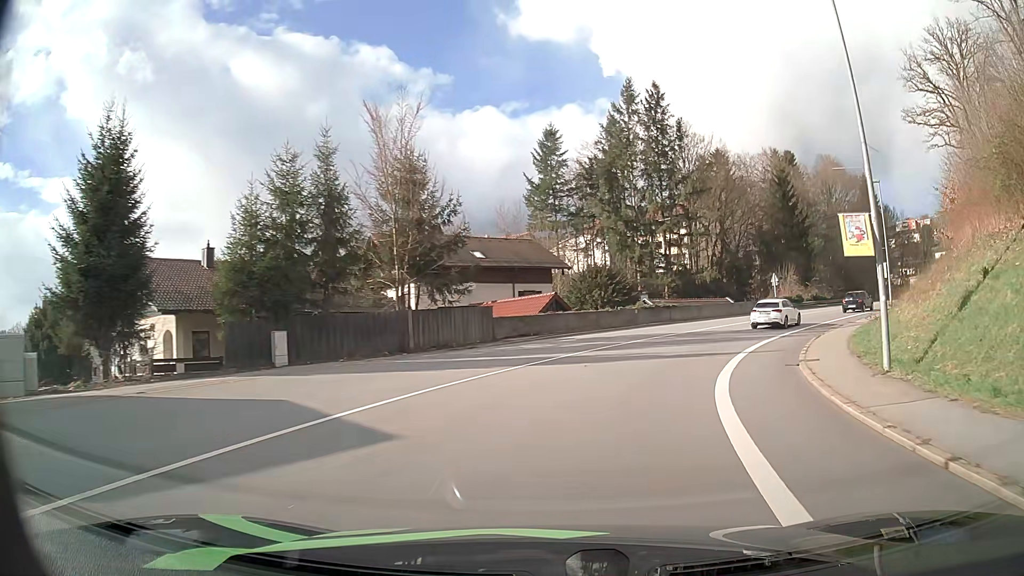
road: primary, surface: asphalt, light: Day
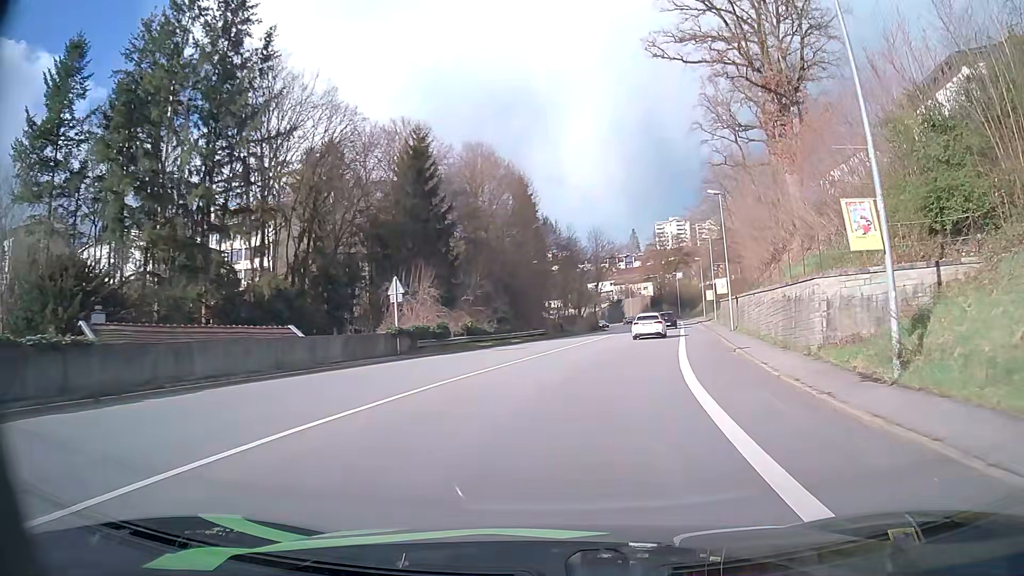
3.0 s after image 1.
(+9.7, +31.3) m; +33°
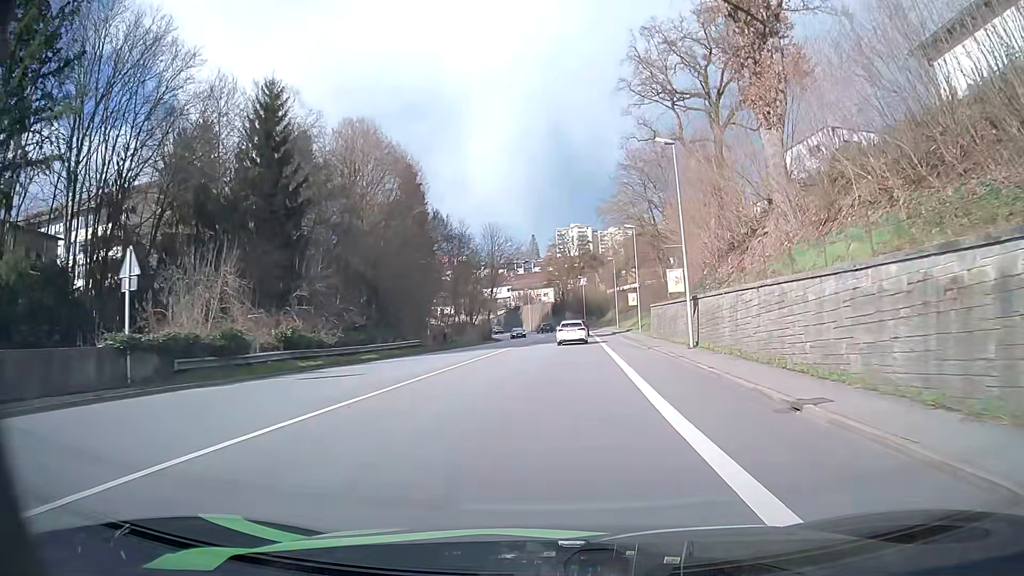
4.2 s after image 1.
(+1.2, +13.7) m; +9°
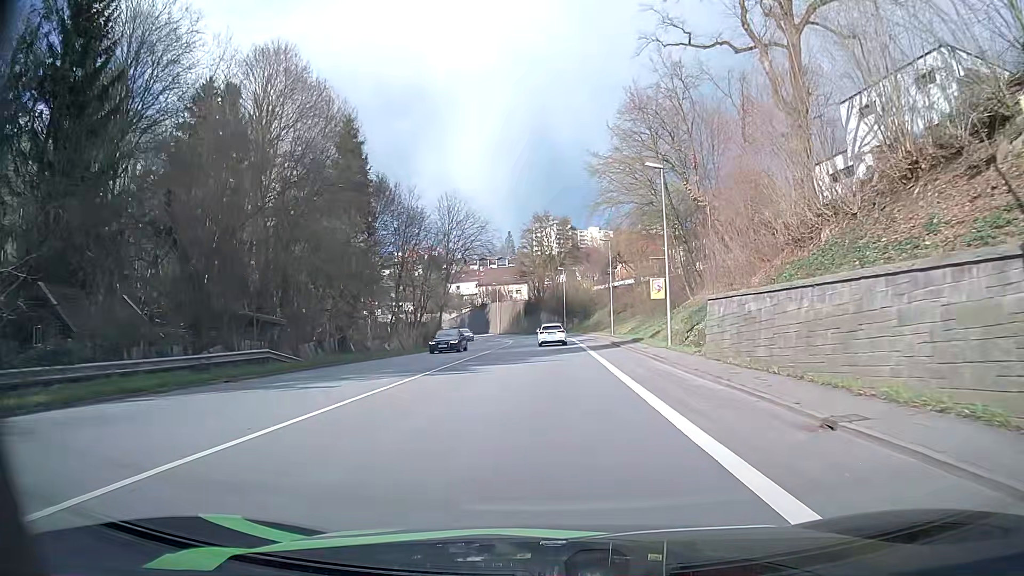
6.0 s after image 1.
(+0.4, +21.7) m; +2°
